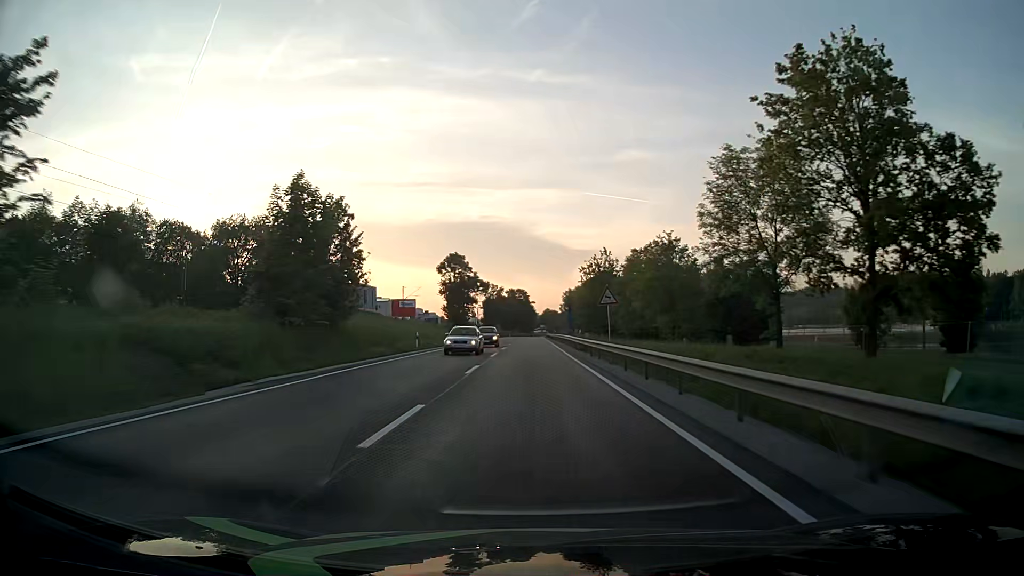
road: primary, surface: asphalt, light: Day
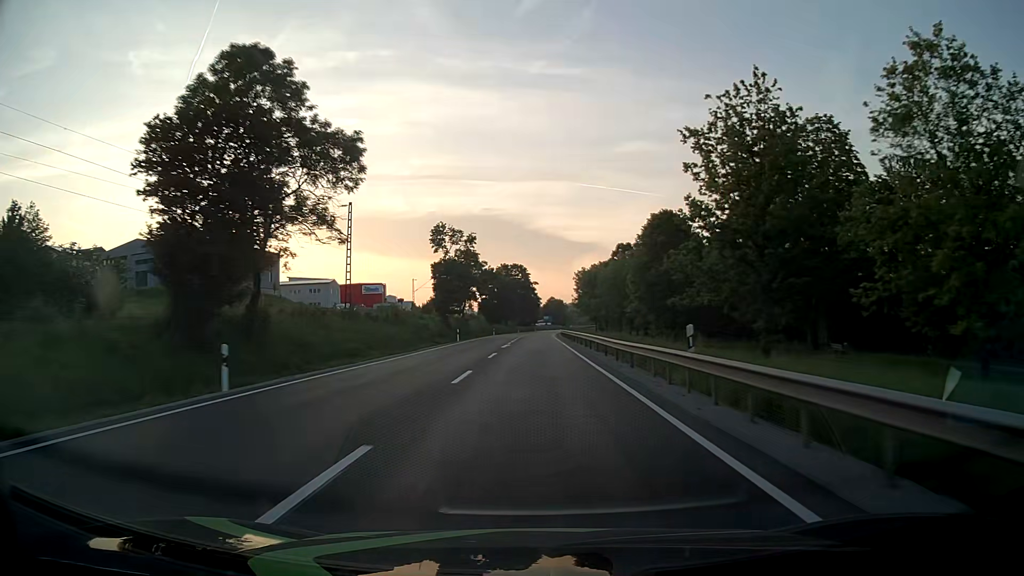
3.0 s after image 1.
(-0.4, +76.7) m; 0°
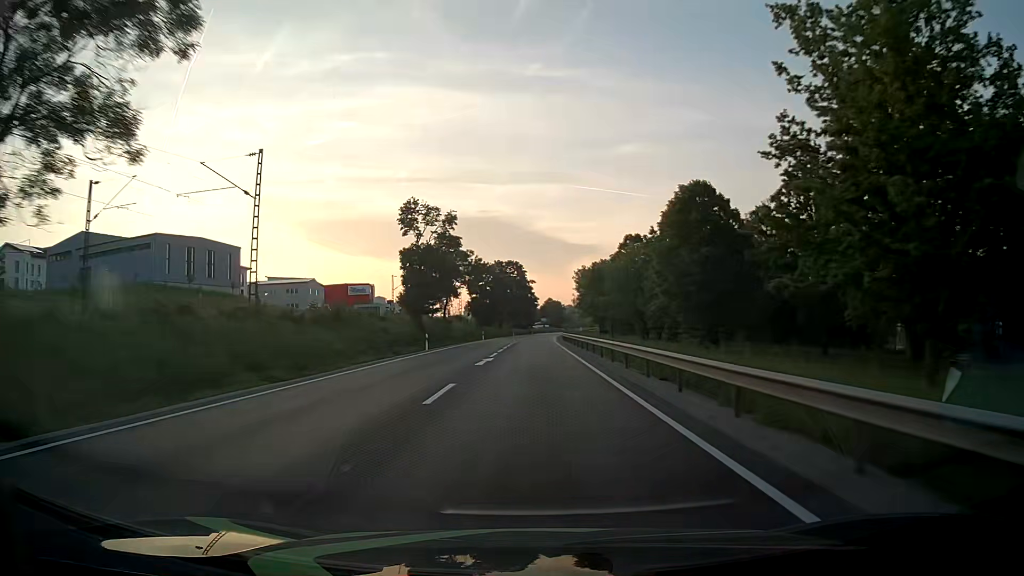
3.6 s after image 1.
(0.0, +15.6) m; 0°
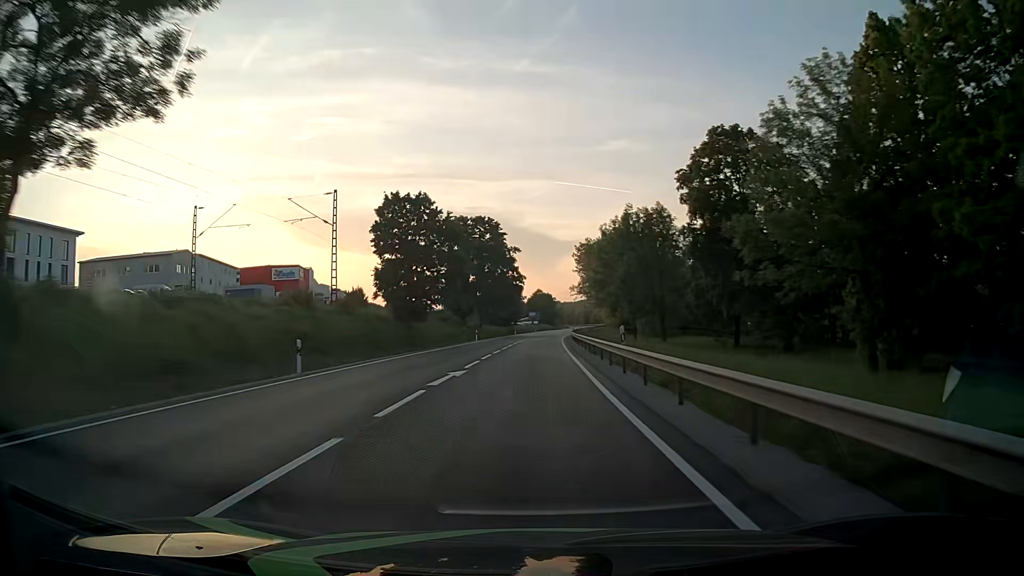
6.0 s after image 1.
(+0.2, +62.6) m; +1°
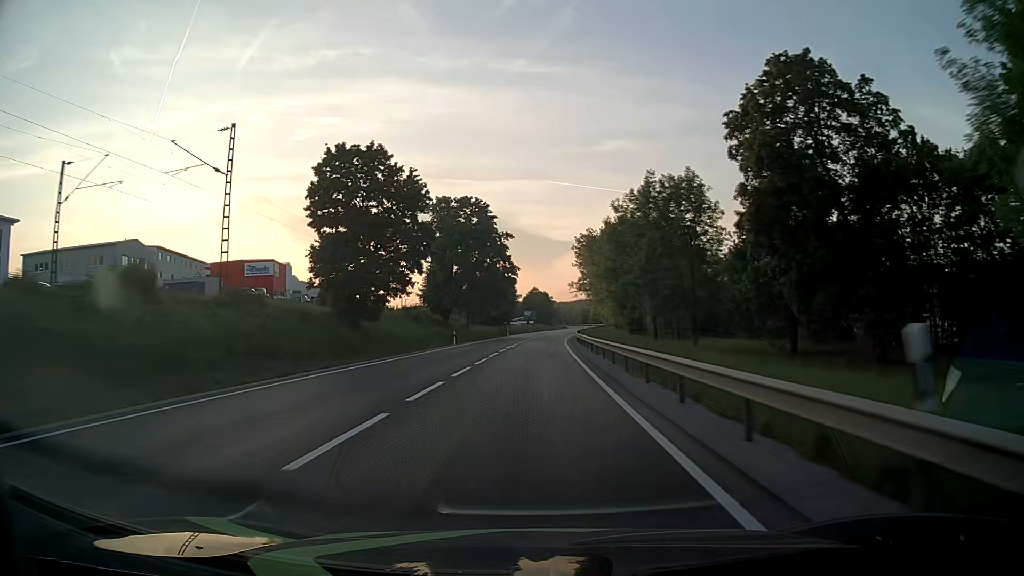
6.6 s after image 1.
(0.0, +15.7) m; 0°
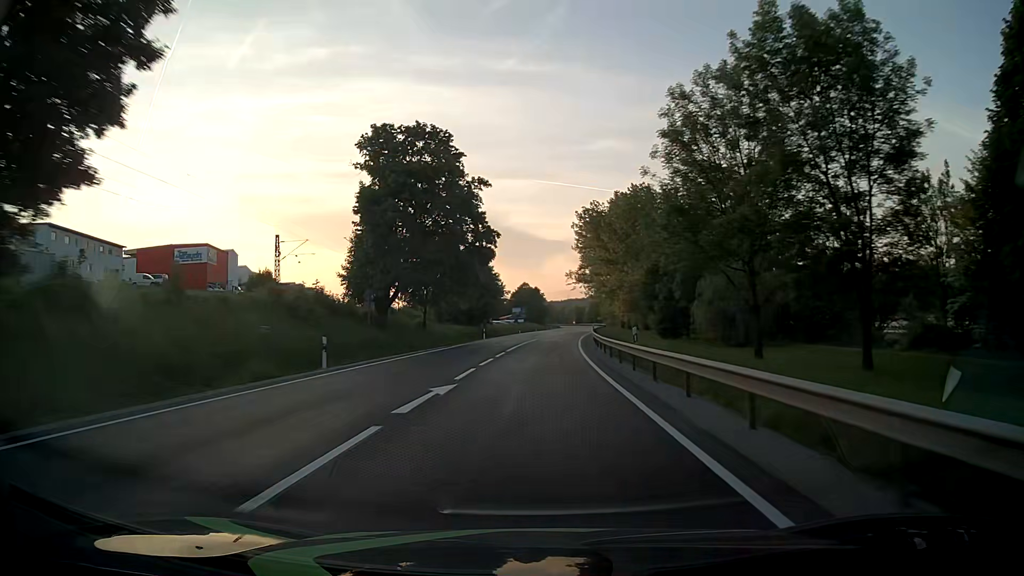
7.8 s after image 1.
(+0.3, +31.5) m; +1°
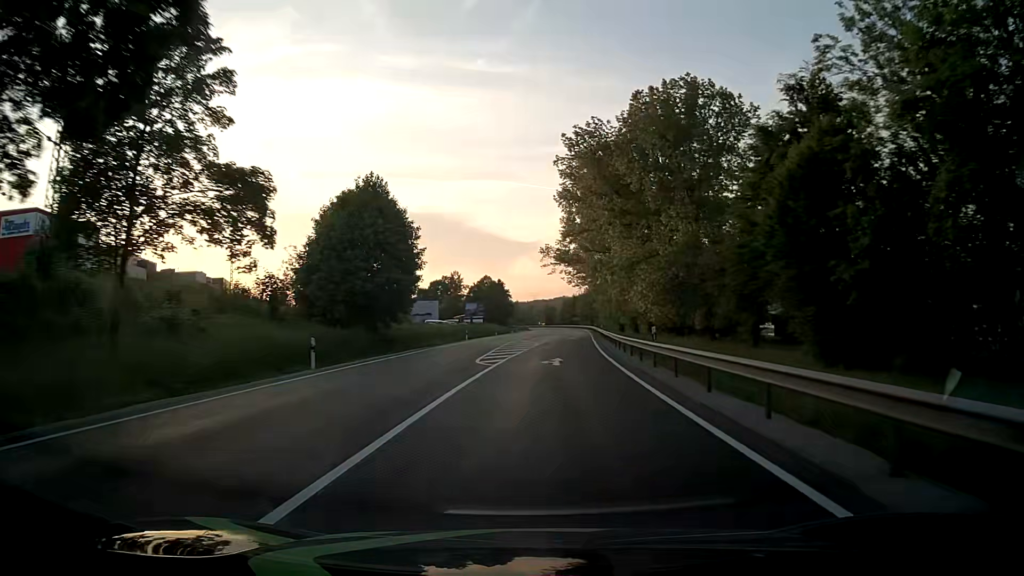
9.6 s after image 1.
(+1.2, +47.4) m; +3°
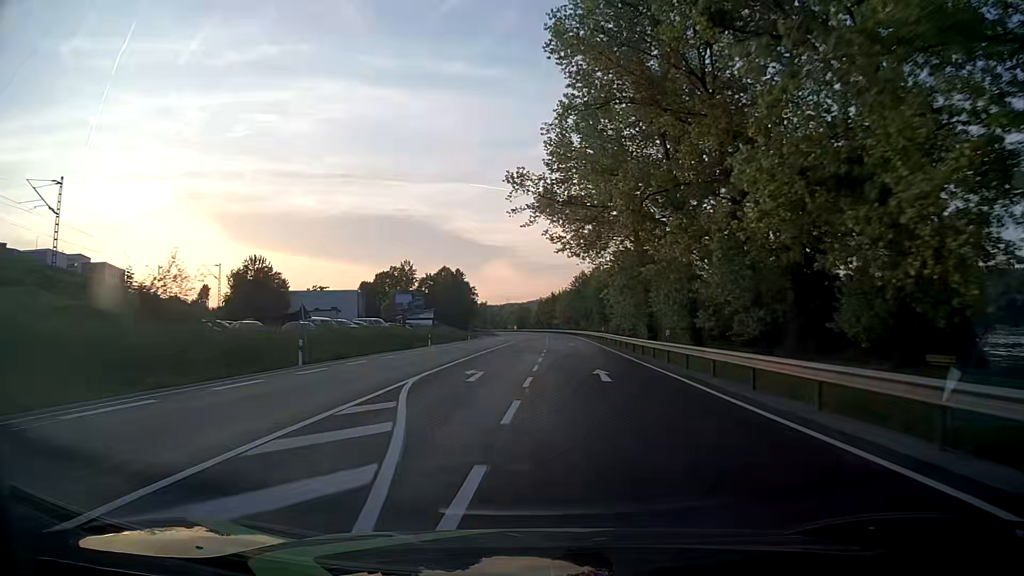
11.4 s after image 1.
(+1.1, +47.4) m; +2°
(0, +10) (0, +20) (0, +30) (0, +40) (0, +50) (0, +60) (0, +70) (0, +80) (0, +90) (0, +100) m
